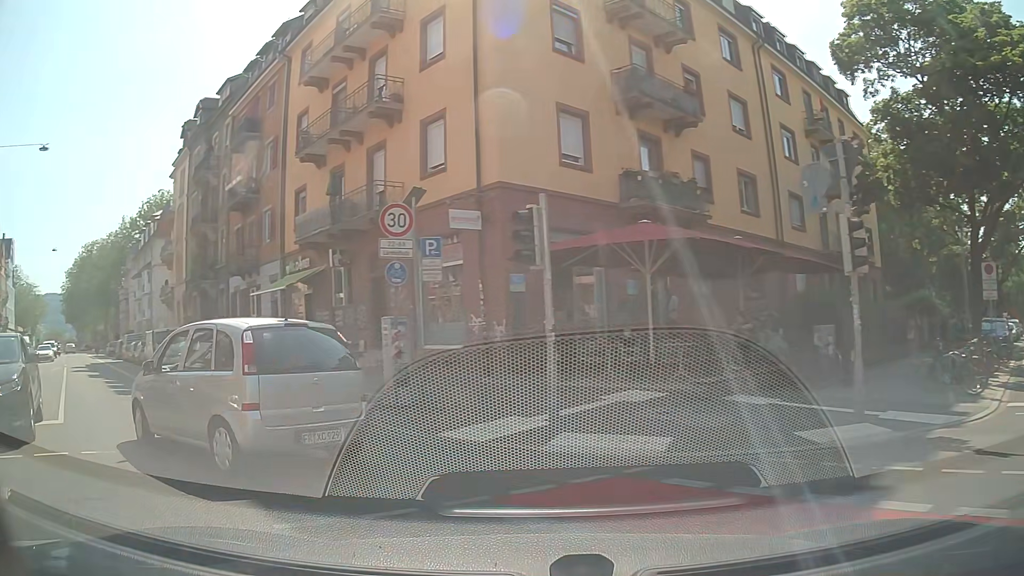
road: residential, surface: asphalt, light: Day
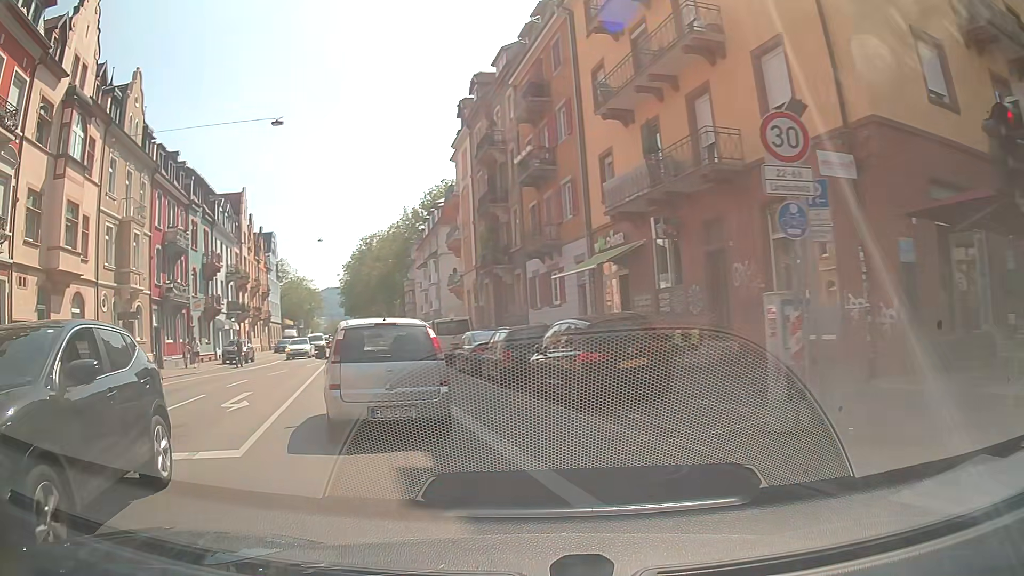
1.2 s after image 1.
(-1.2, +4.5) m; -25°
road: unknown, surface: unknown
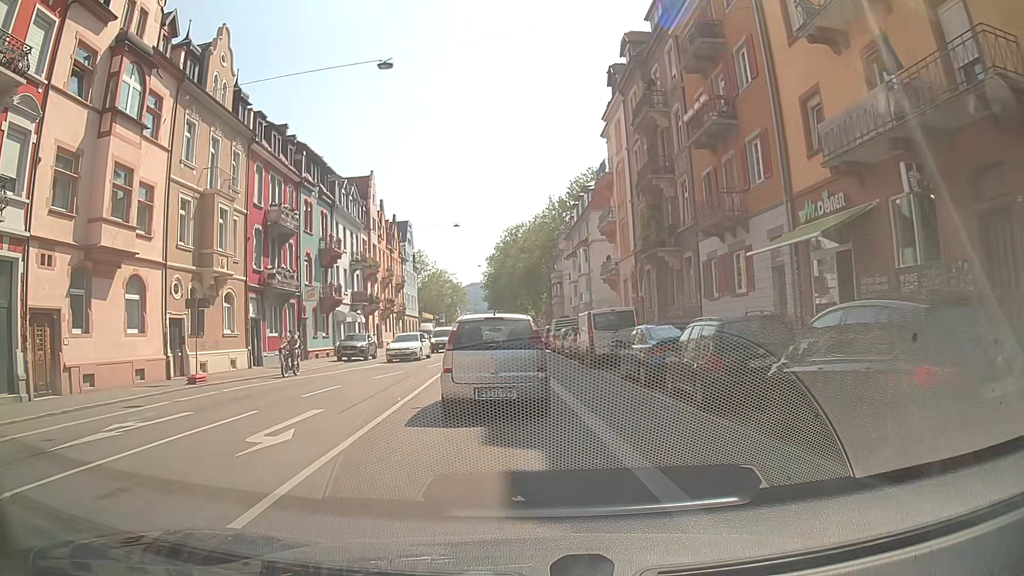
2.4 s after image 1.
(-1.0, +6.2) m; -14°
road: secondary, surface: asphalt
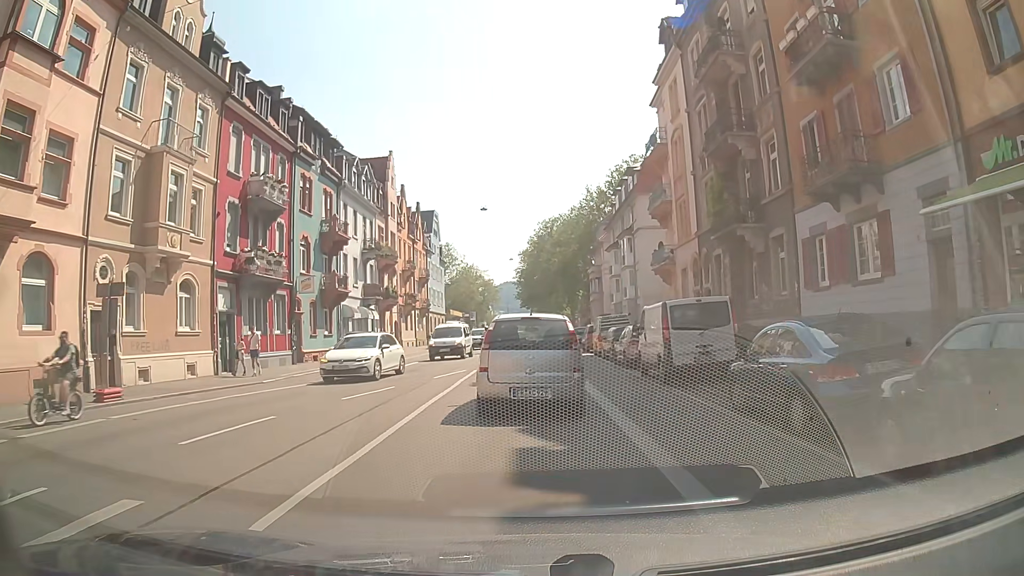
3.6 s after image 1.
(-0.1, +7.5) m; -2°
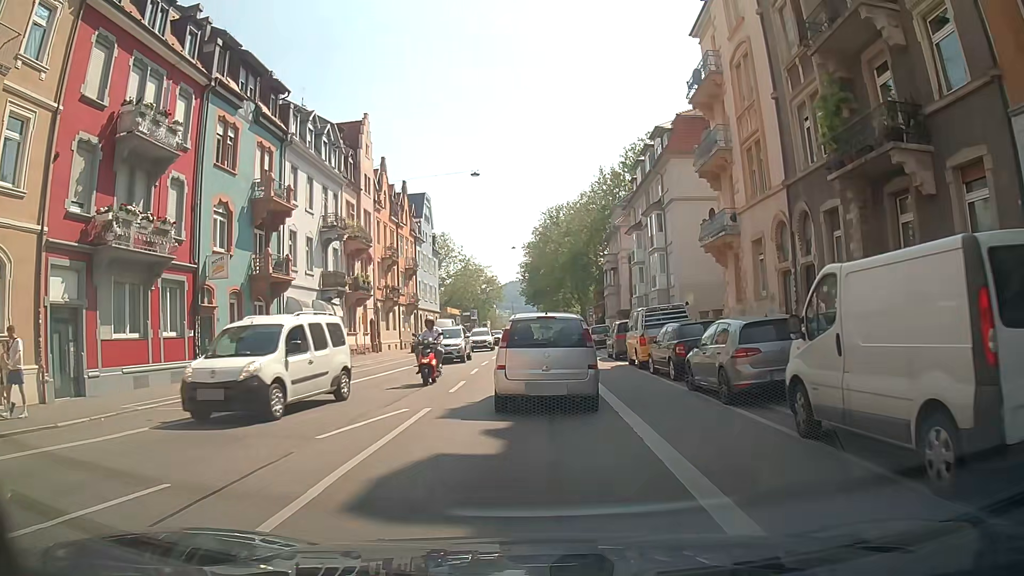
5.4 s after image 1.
(0.0, +11.4) m; -1°
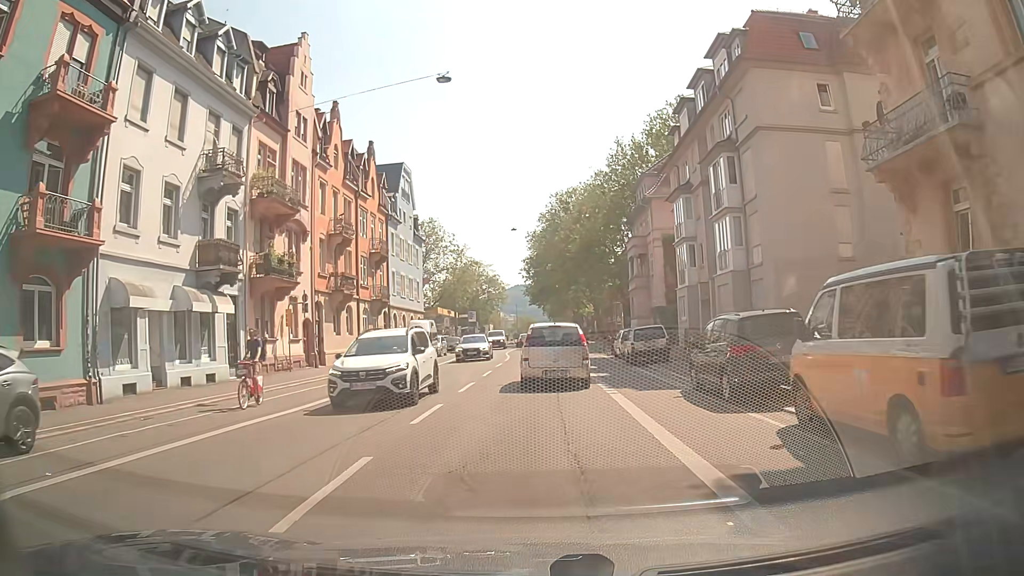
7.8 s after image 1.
(+0.1, +16.4) m; 0°
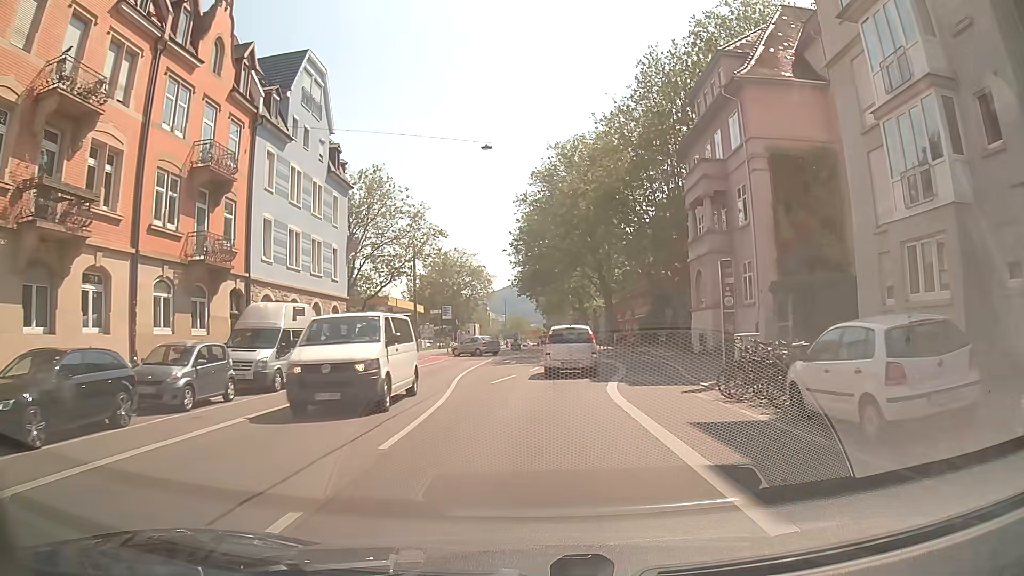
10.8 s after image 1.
(+0.3, +26.7) m; +1°
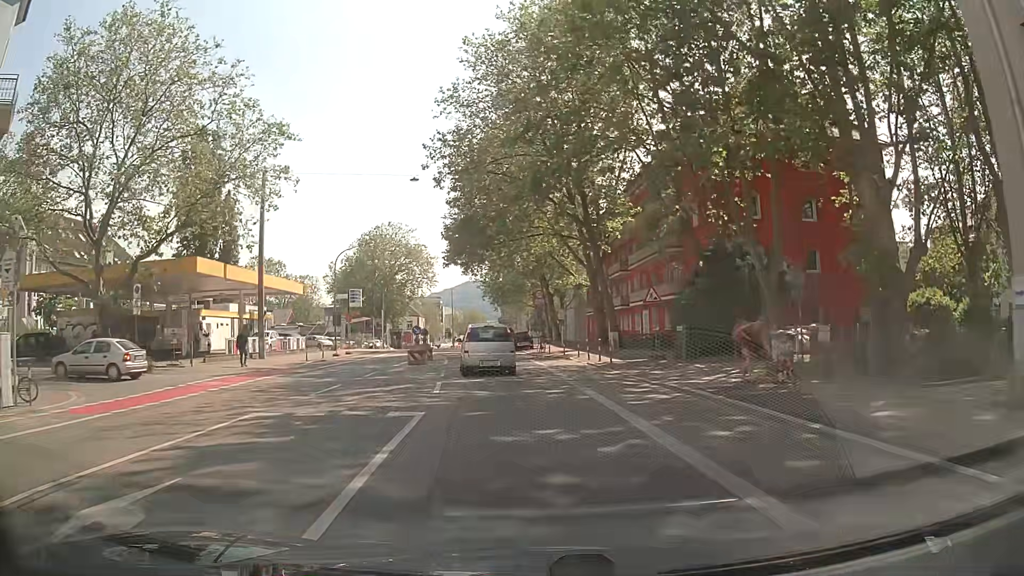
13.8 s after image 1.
(+1.4, +30.4) m; +3°
(0, +10) (-1, +20) (-2, +30) (-3, +40) (-4, +50) (-5, +60) (-5, +70) (-6, +80) (-6, +90) (-6, +100) m
